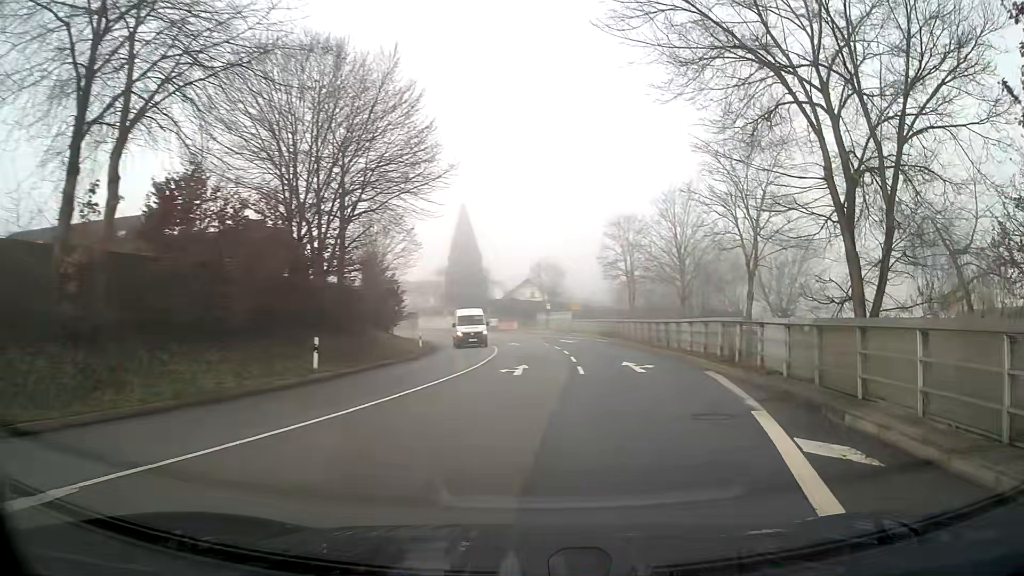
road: primary_link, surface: asphalt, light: Day
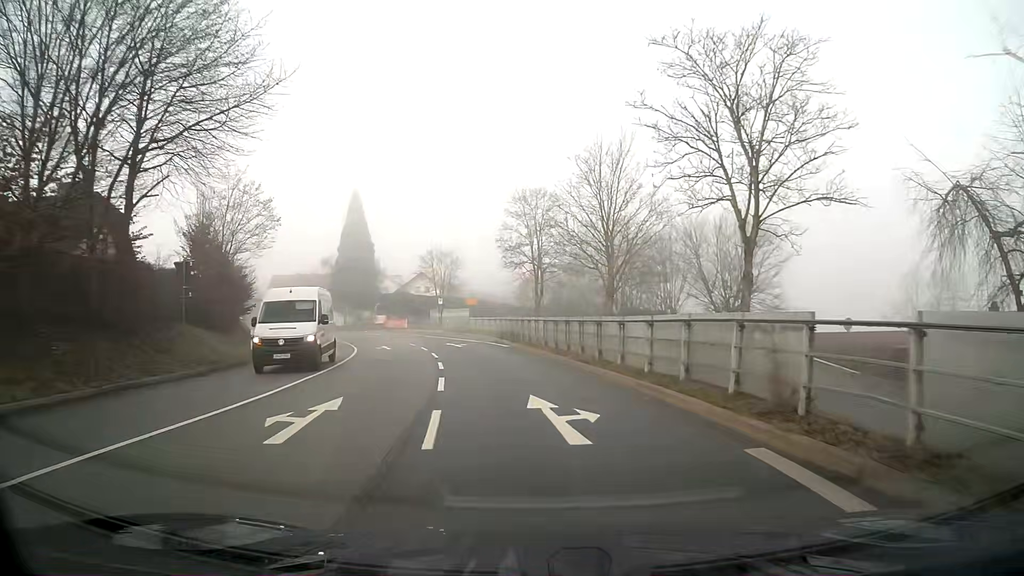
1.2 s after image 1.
(+0.6, +11.2) m; +5°
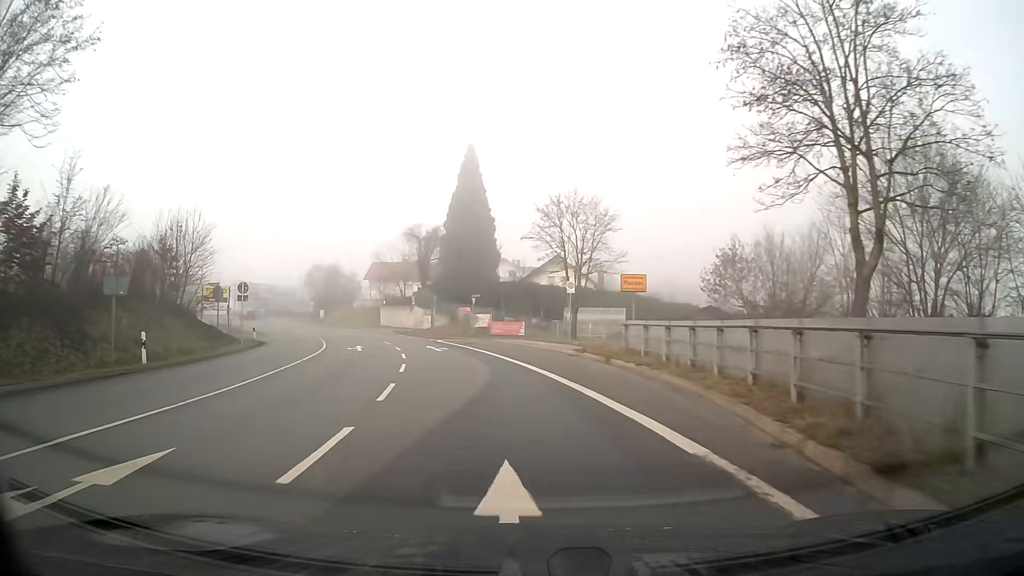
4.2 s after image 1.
(-3.1, +32.1) m; -13°
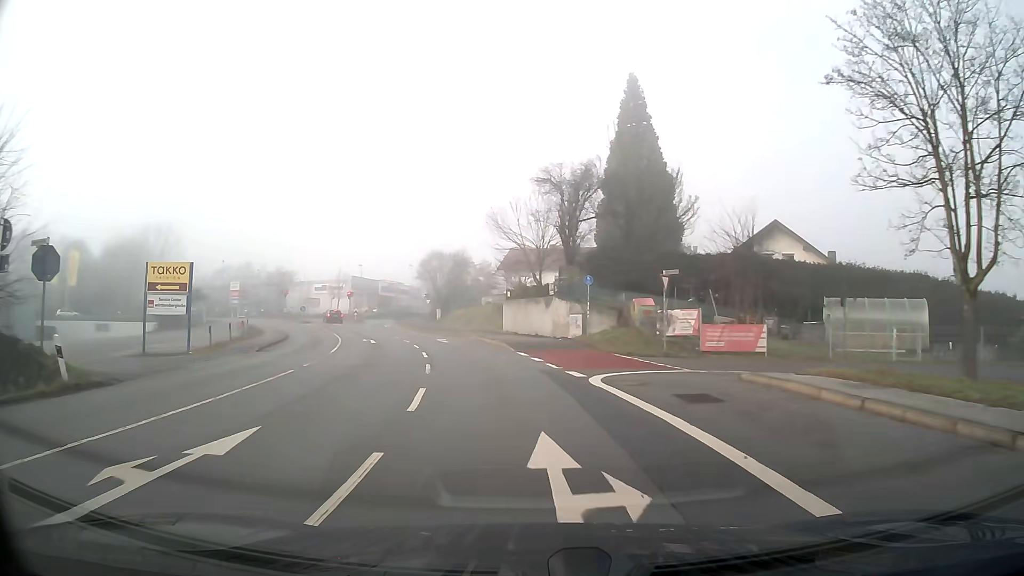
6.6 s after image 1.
(-3.1, +26.0) m; -13°
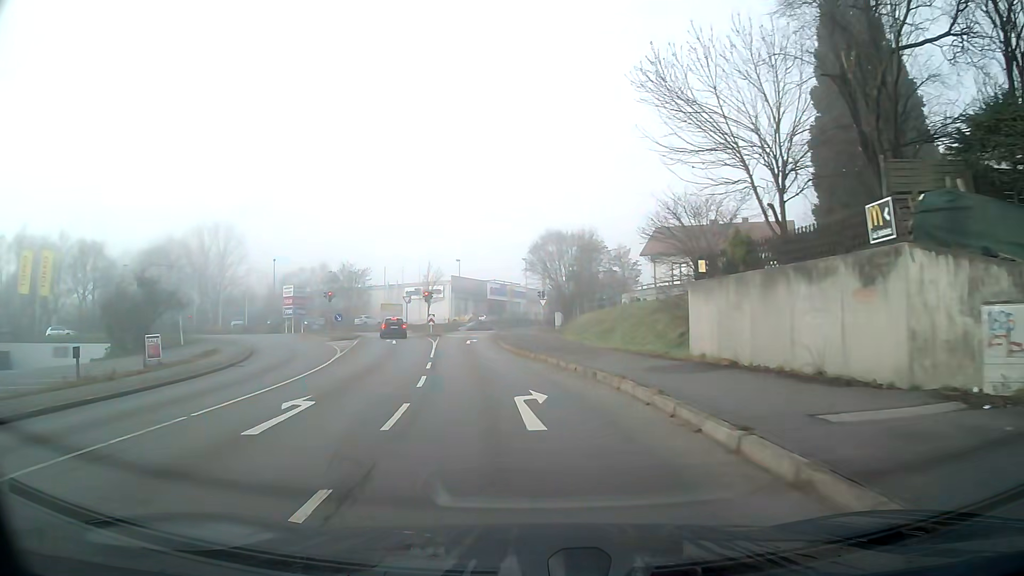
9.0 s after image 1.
(-2.4, +25.5) m; -11°
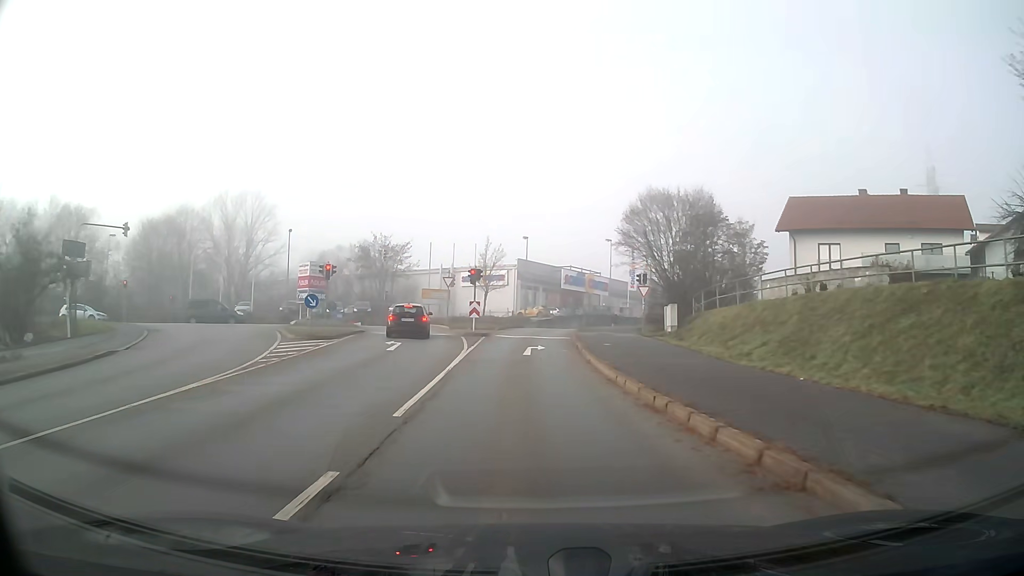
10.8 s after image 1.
(-0.9, +17.9) m; -5°
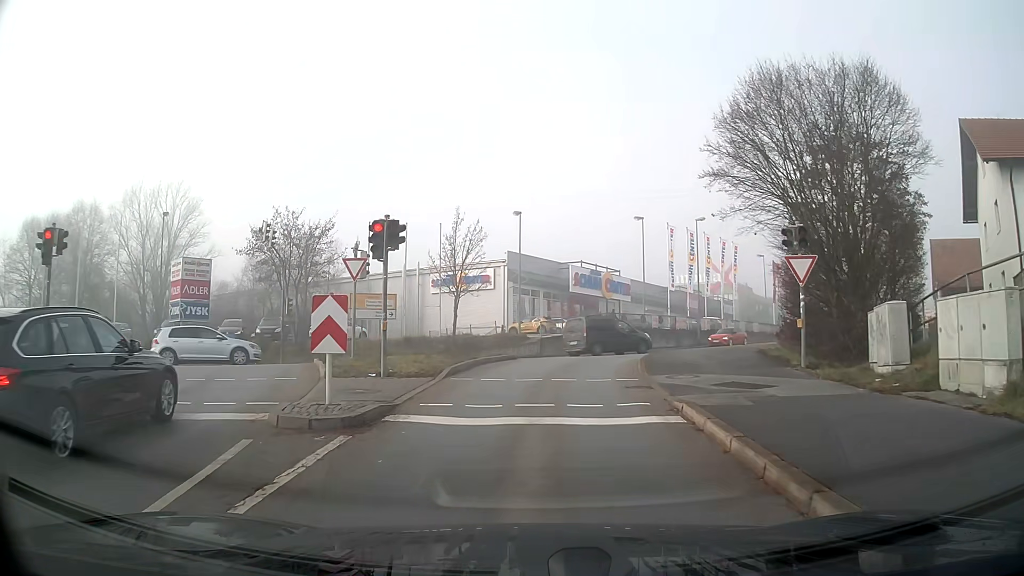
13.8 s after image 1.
(0.0, +22.9) m; +1°
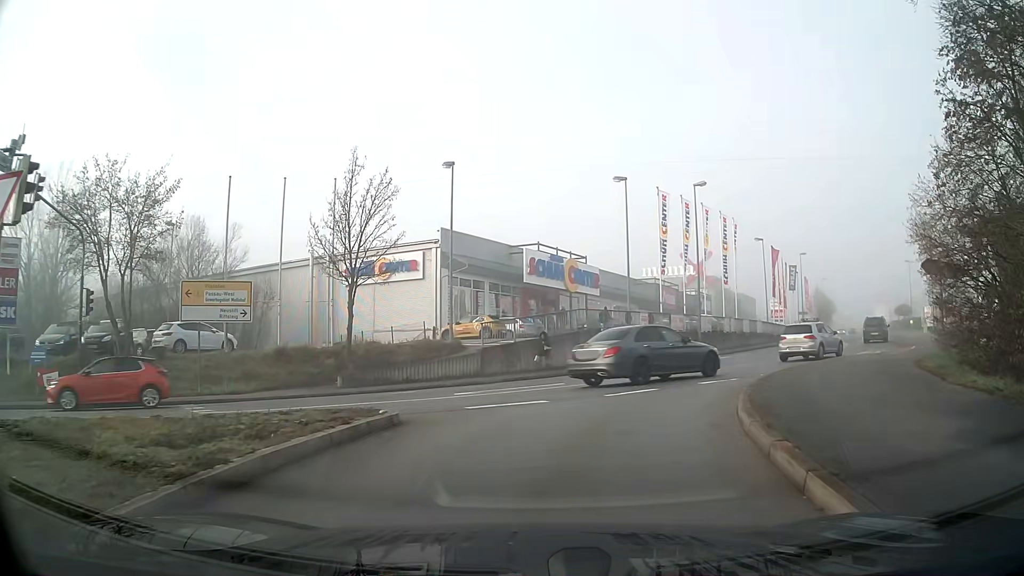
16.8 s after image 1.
(+0.4, +13.8) m; +4°
(+1, +10) (+5, +19) (+11, +27) (+17, +35) (+23, +43) (+28, +52) (+33, +60) (+37, +69) (+42, +78) (+47, +87) m
